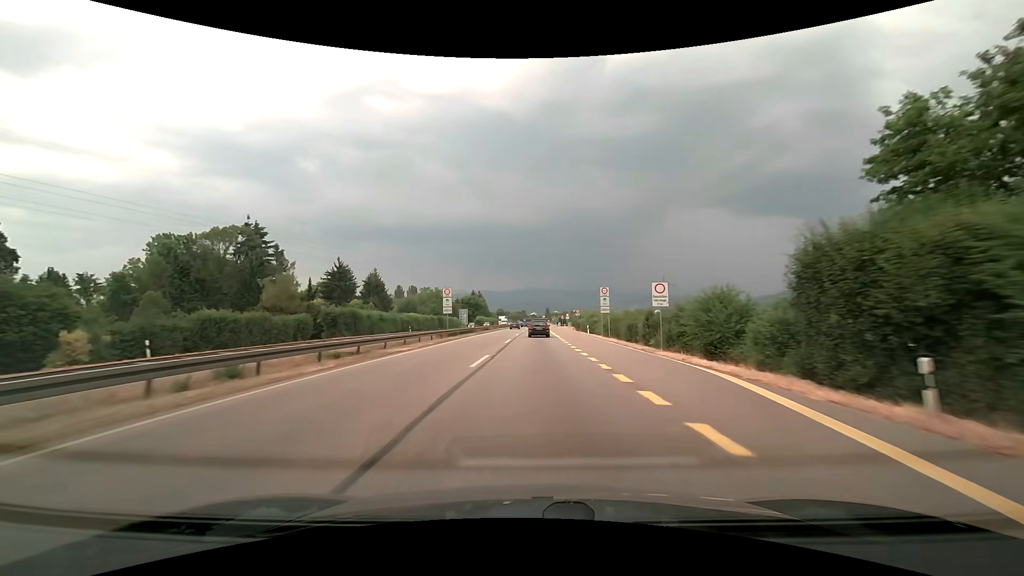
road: trunk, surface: asphalt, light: Day
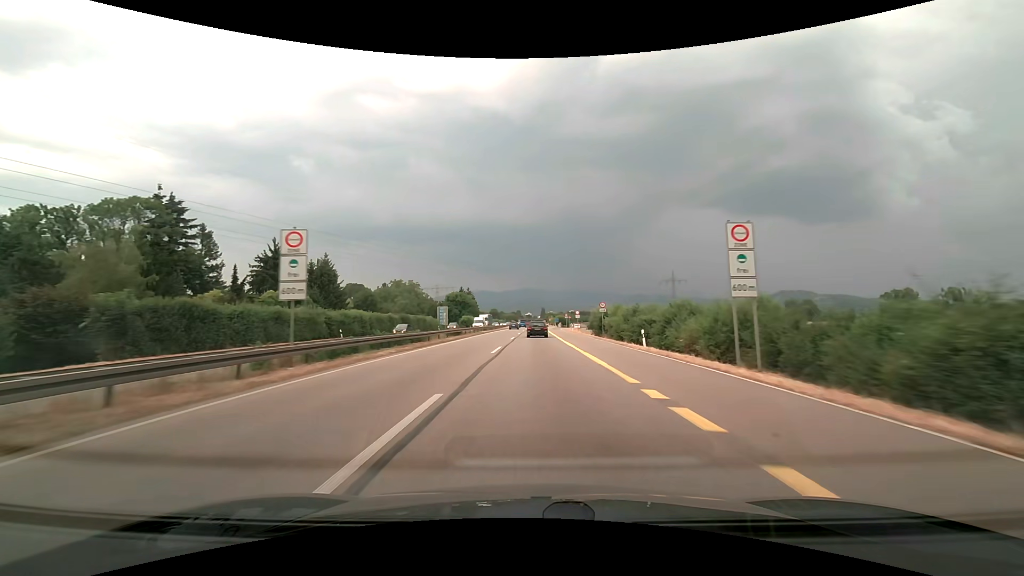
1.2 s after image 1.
(+0.1, +29.0) m; +1°
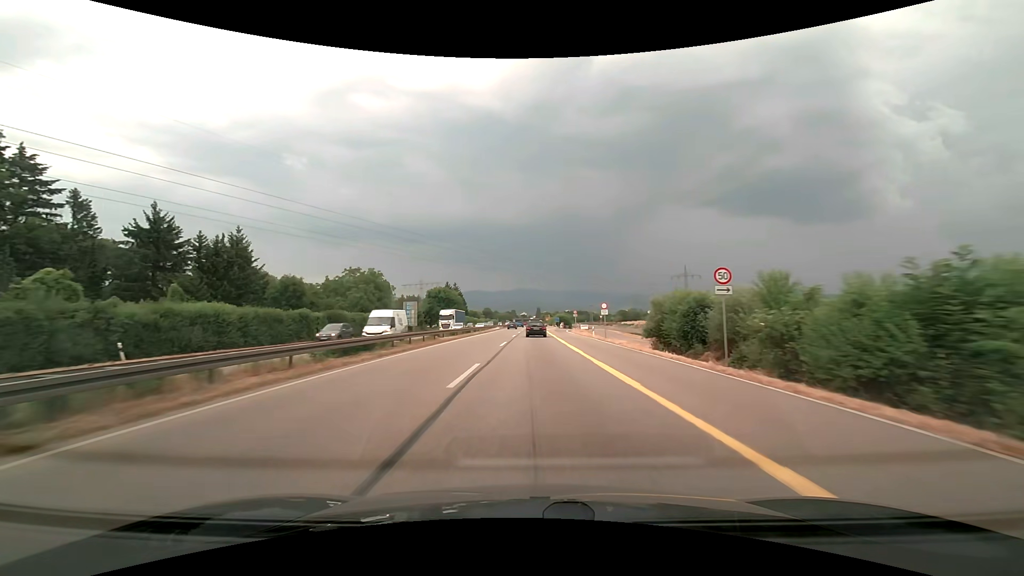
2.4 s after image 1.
(+0.1, +29.1) m; +1°
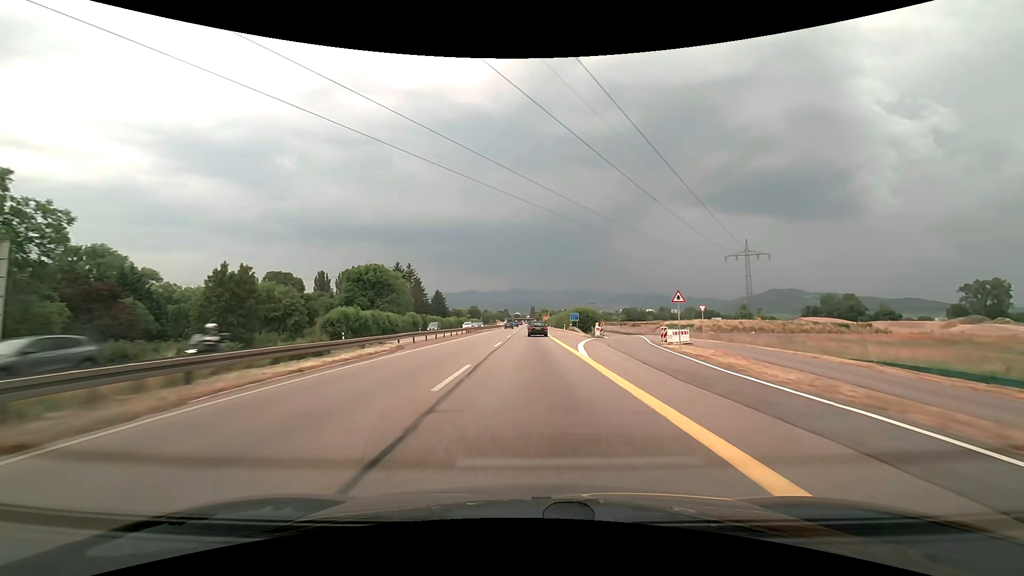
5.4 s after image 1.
(+0.7, +72.9) m; +1°
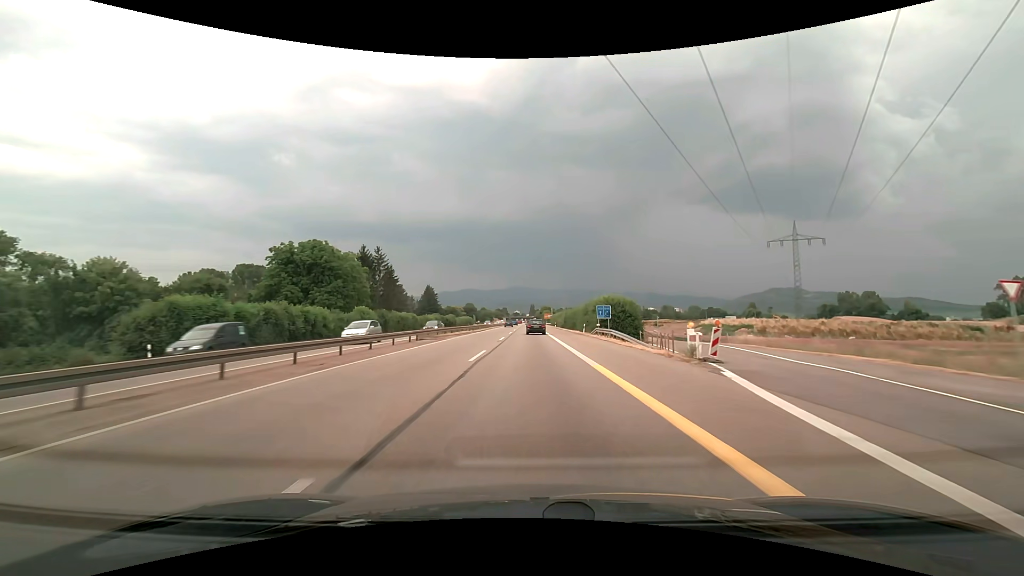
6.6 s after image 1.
(0.0, +29.4) m; 0°
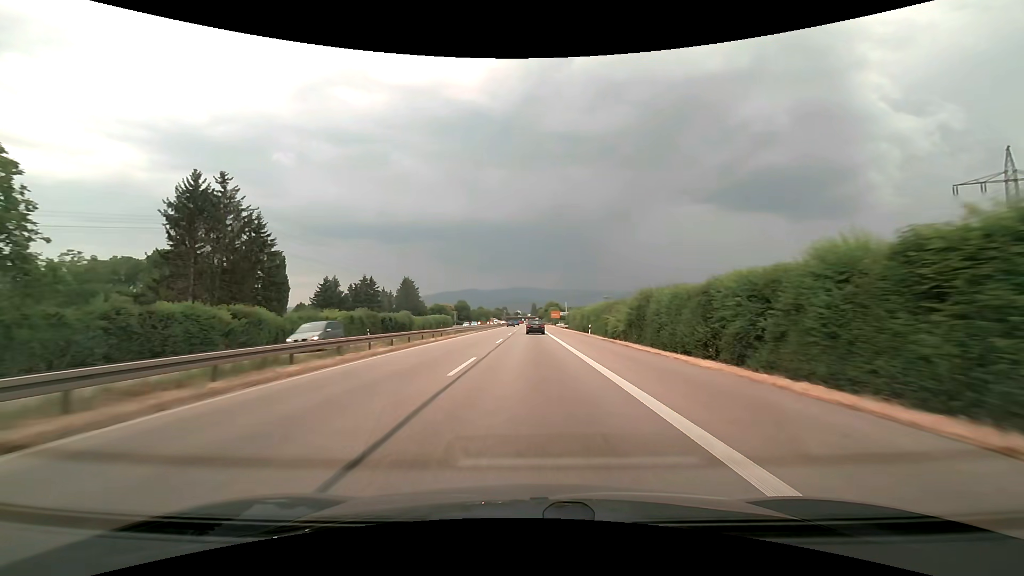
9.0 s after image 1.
(-0.1, +58.6) m; 0°
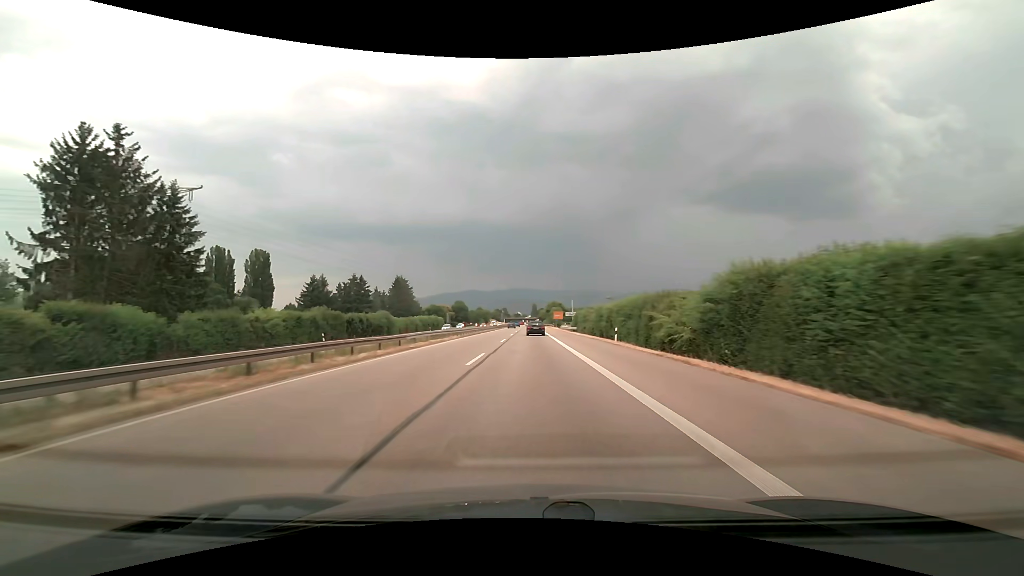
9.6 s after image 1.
(0.0, +14.6) m; 0°
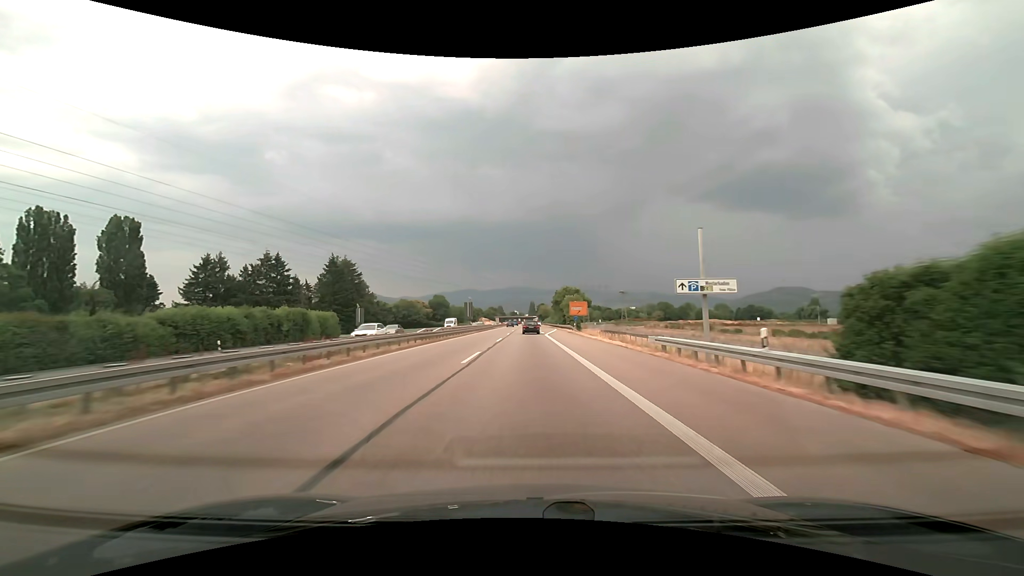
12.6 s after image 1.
(+0.2, +71.7) m; 0°
(0, +10) (0, +20) (0, +30) (0, +40) (0, +50) (0, +60) (0, +70) (0, +80) (0, +90) (0, +100) m
